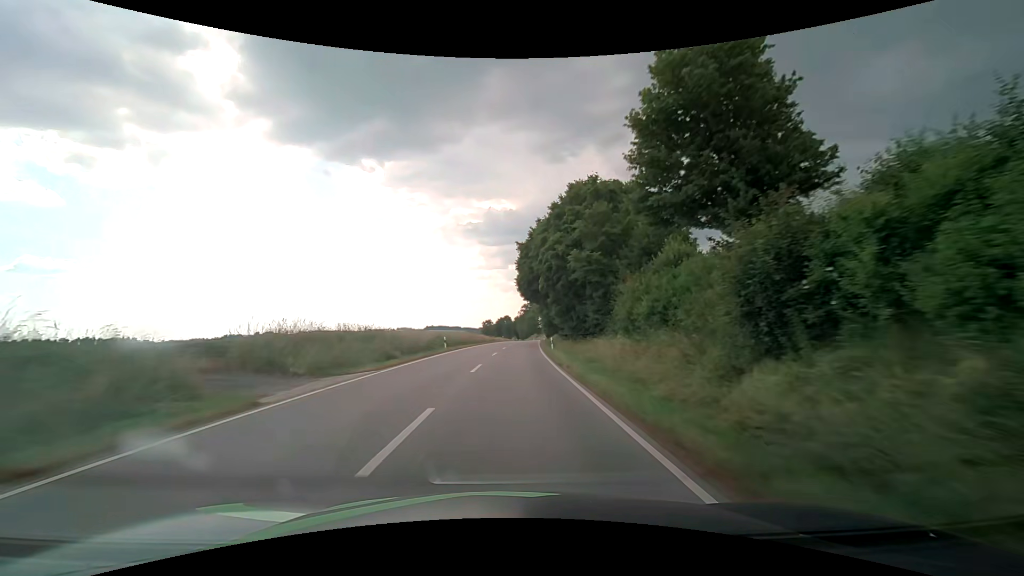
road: secondary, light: Day
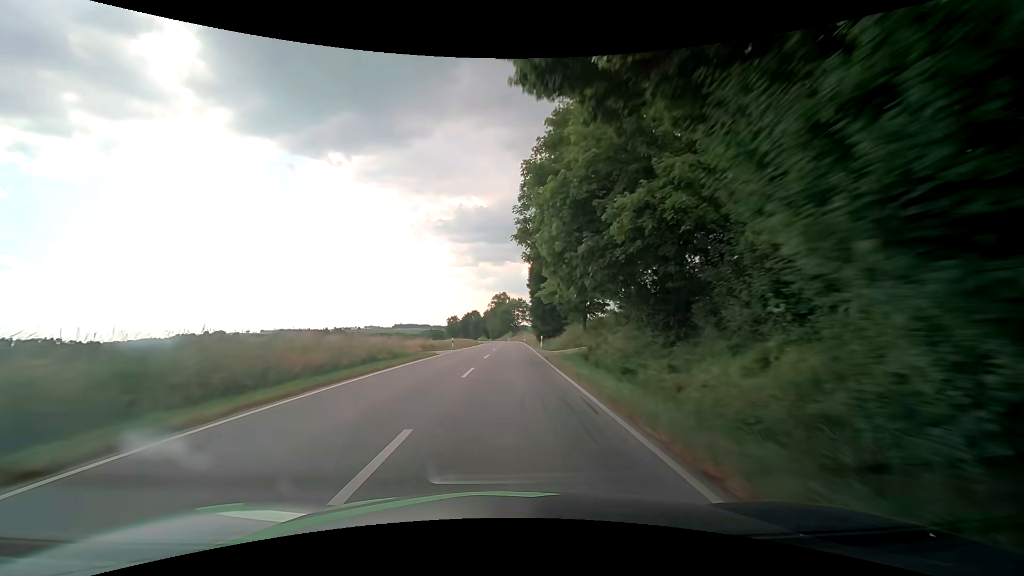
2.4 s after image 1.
(+1.3, +50.3) m; +3°
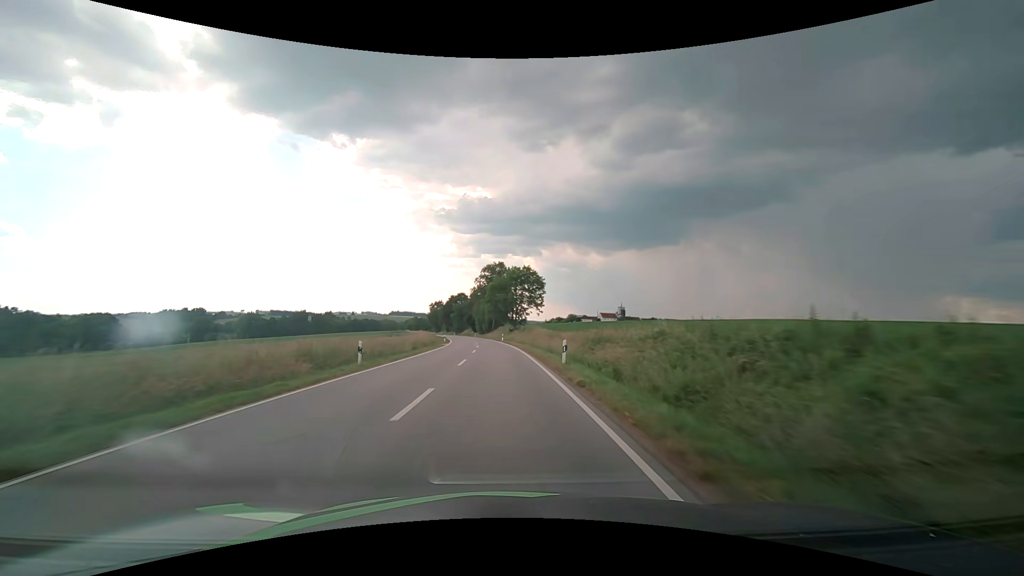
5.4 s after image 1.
(+0.7, +67.4) m; 0°
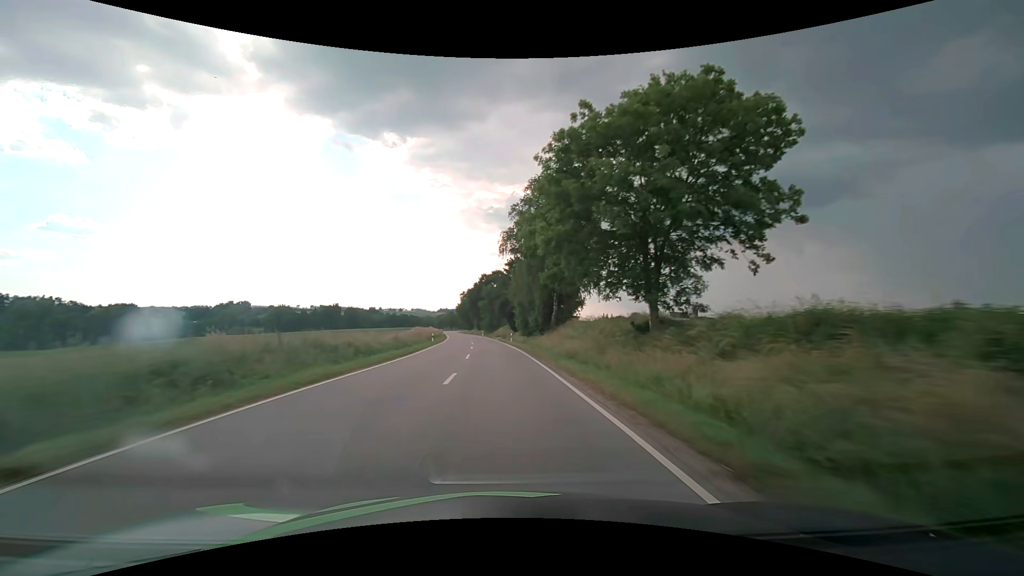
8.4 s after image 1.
(-3.2, +68.6) m; -6°
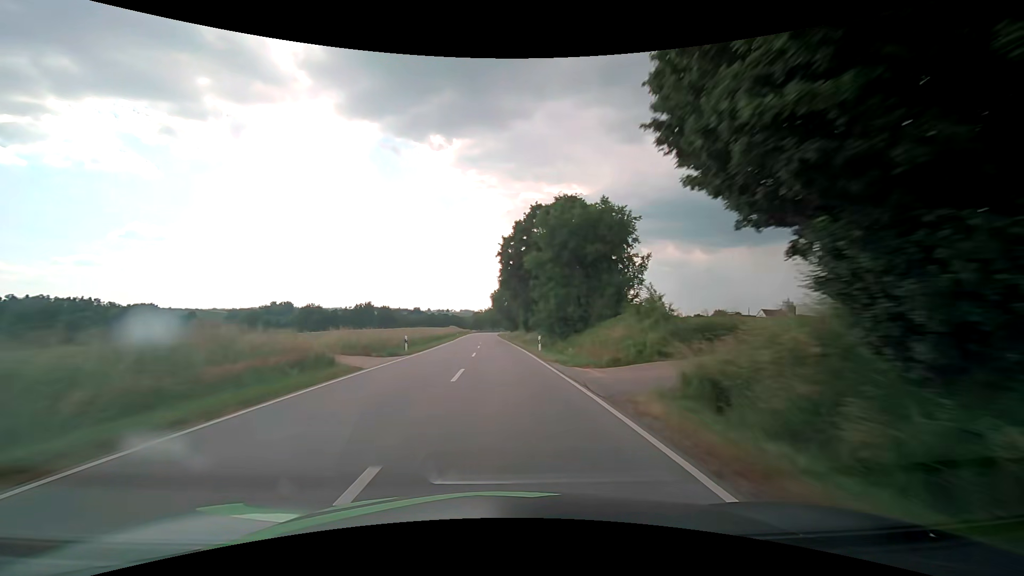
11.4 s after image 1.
(-3.8, +70.3) m; -6°
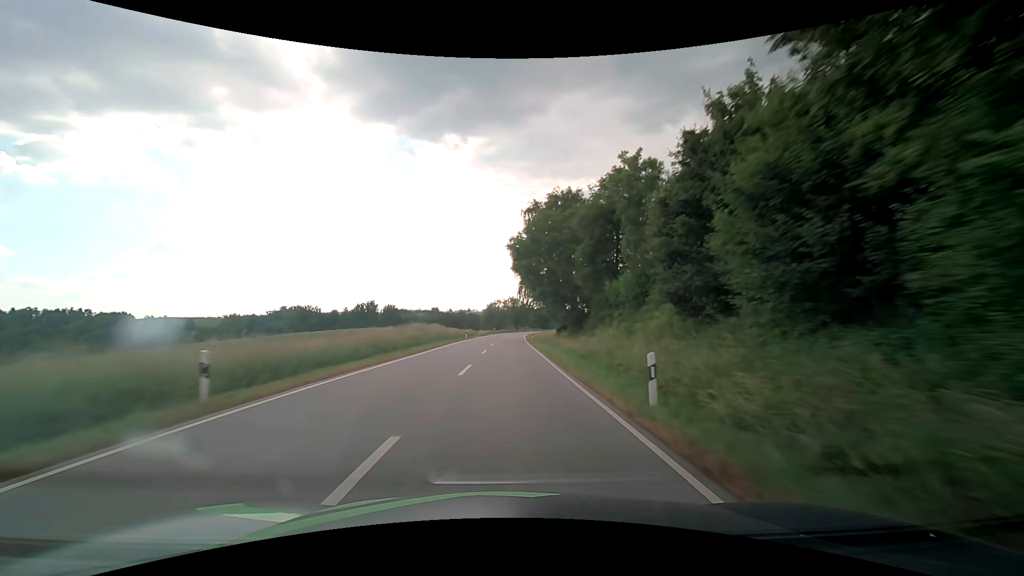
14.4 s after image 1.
(-2.2, +70.8) m; -3°
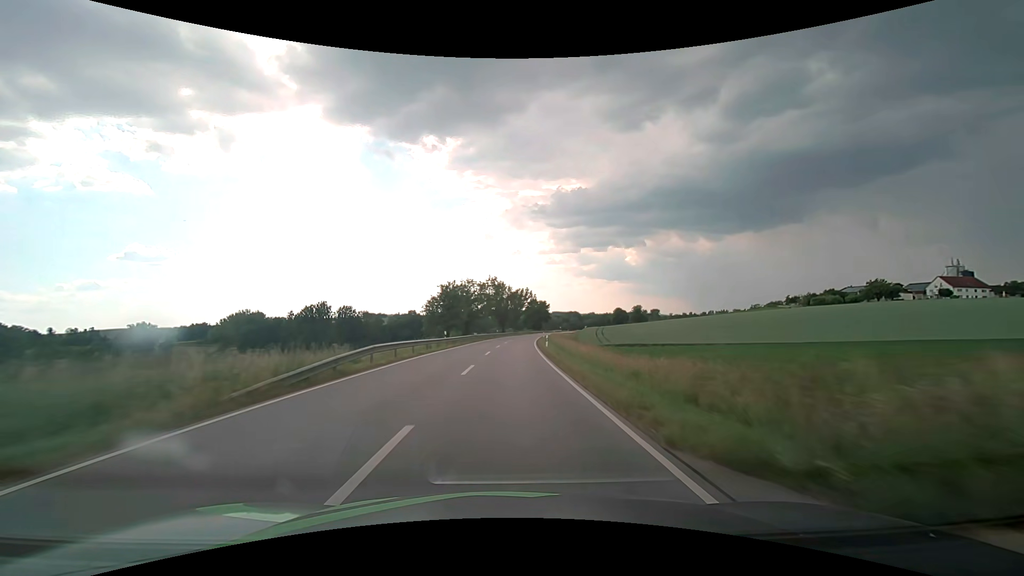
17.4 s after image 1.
(+0.7, +71.0) m; +2°
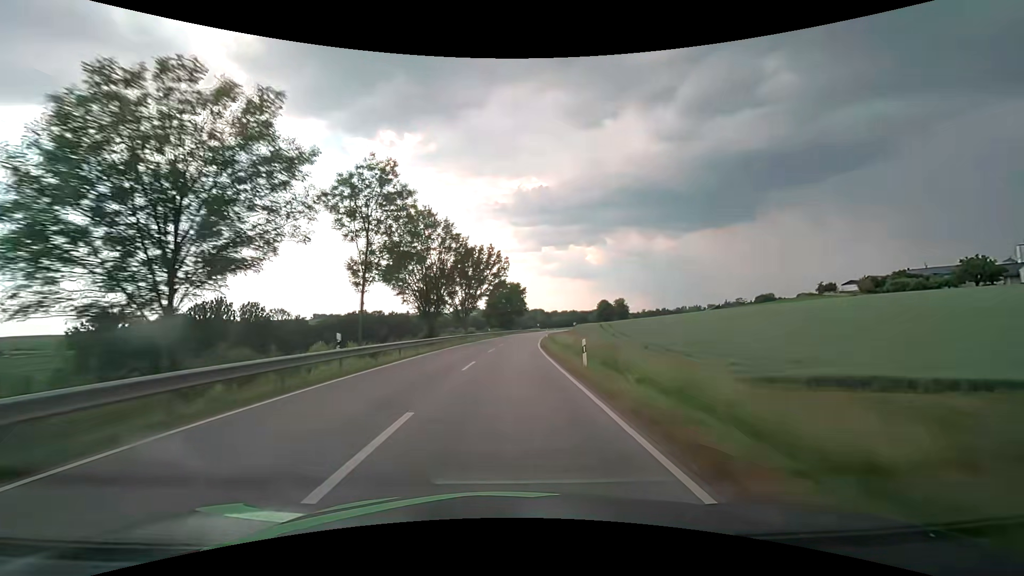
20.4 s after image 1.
(+2.2, +70.9) m; +4°
(0, +10) (0, +20) (+1, +30) (+1, +40) (+1, +50) (+2, +60) (+3, +70) (+4, +80) (+5, +90) (+6, +100) m
